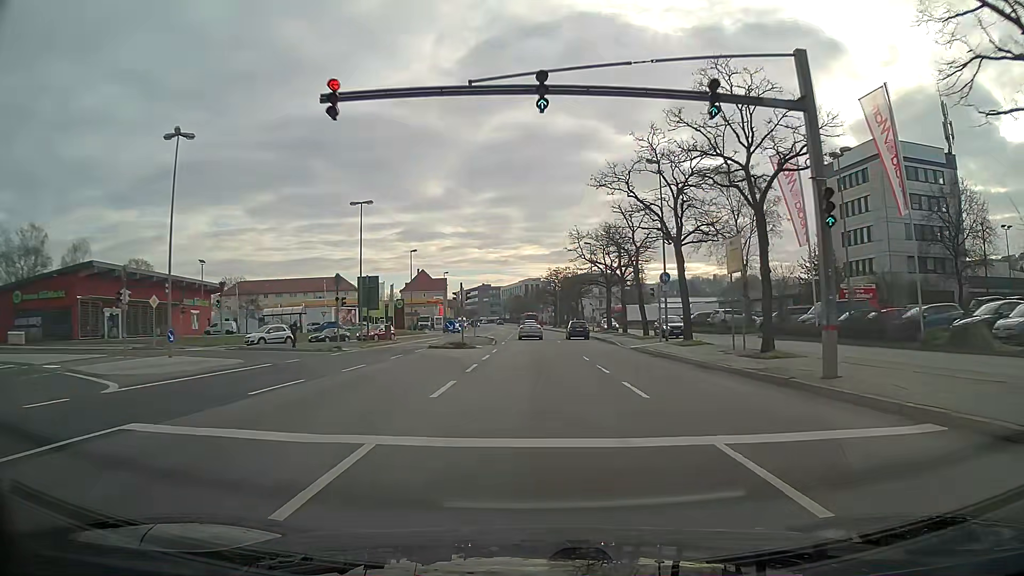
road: primary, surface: asphalt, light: Day
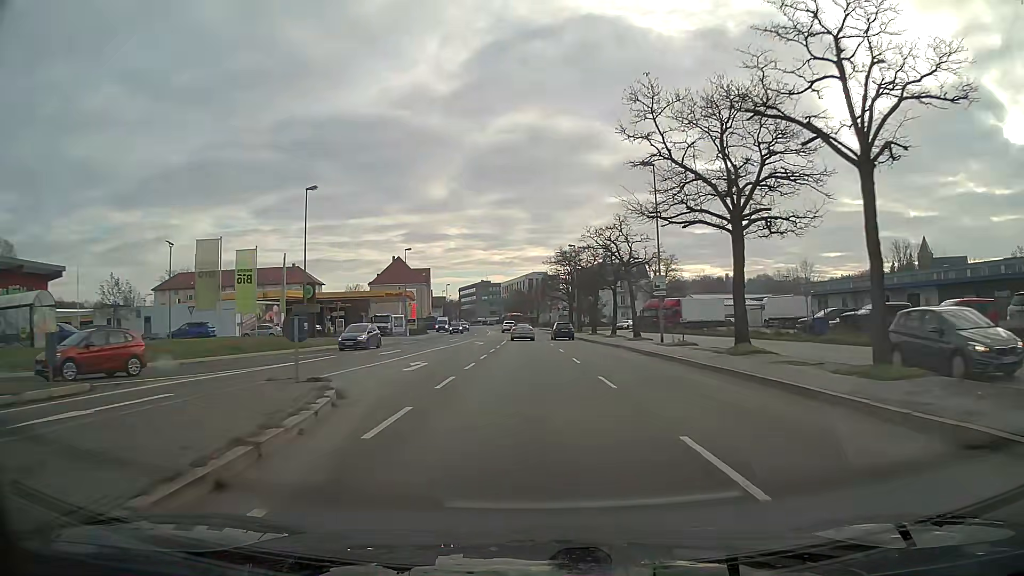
(-0.1, +40.0) m; -1°
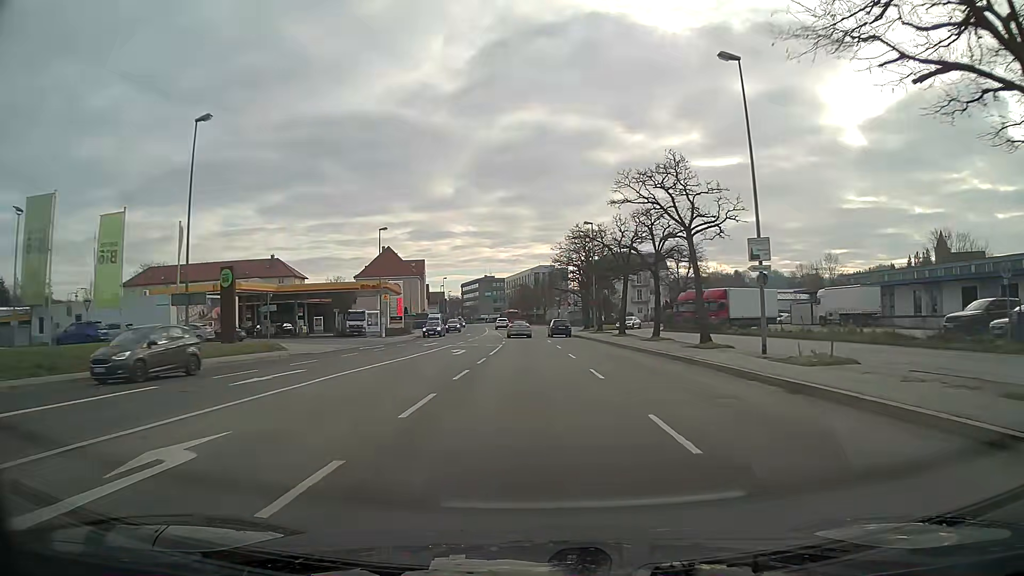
(-0.1, +16.3) m; -1°
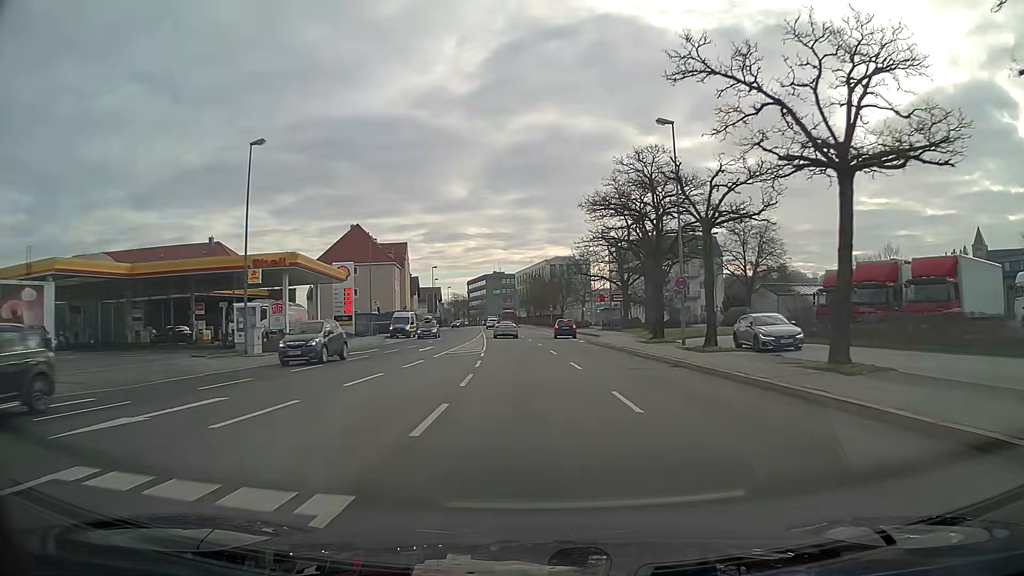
(-0.4, +33.1) m; -1°
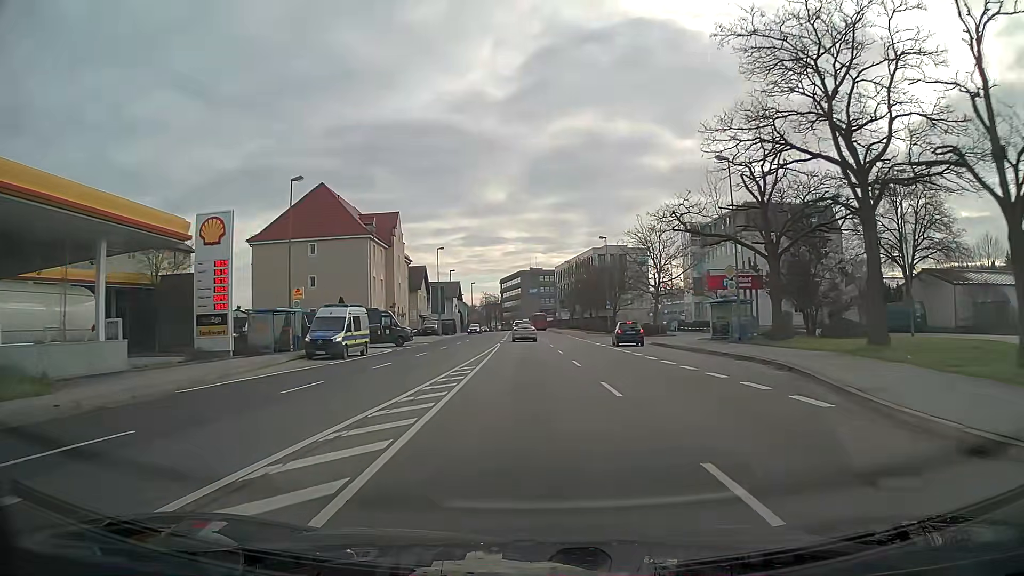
(-0.9, +33.4) m; -3°
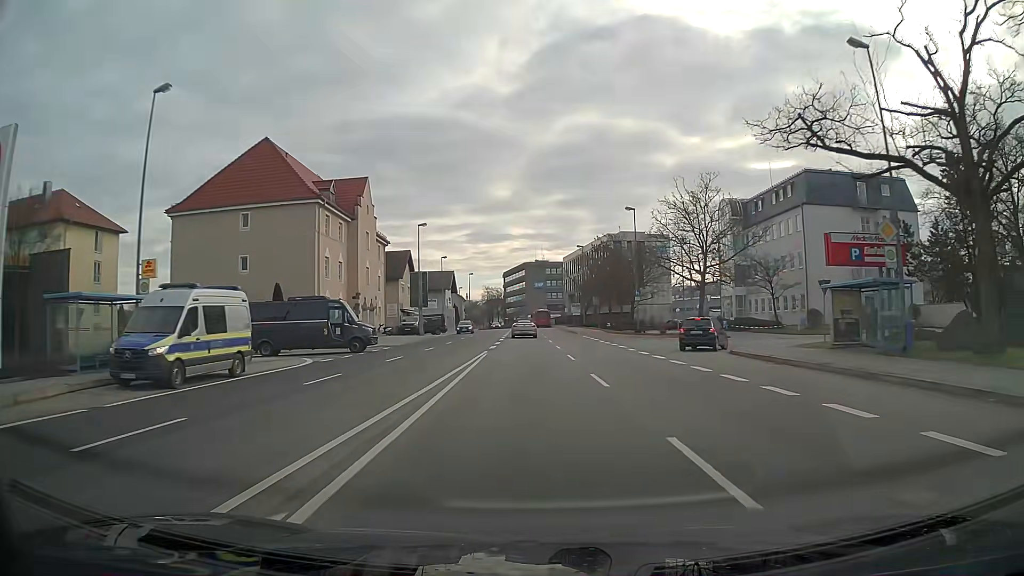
(-0.1, +16.8) m; 0°
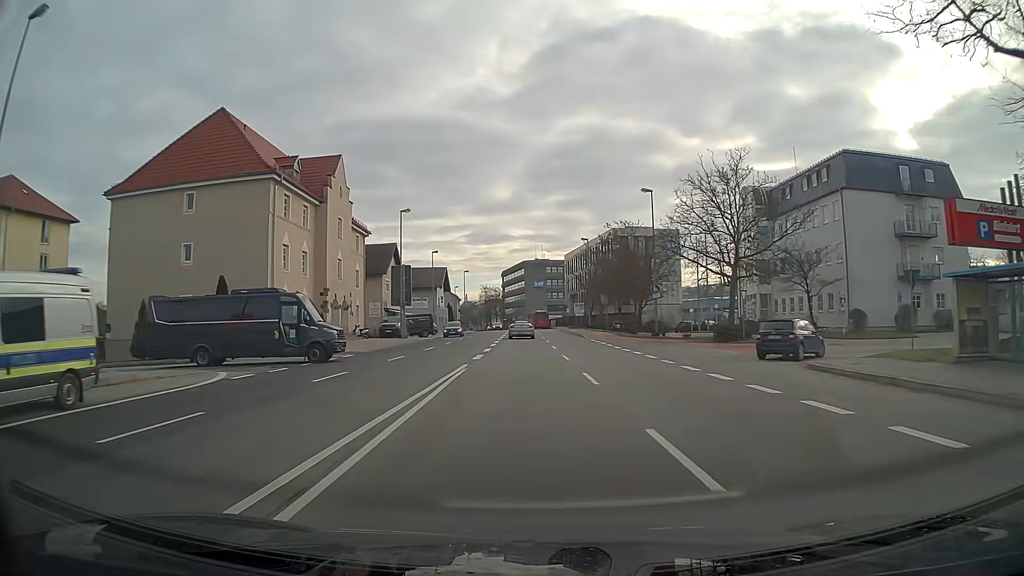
(0.0, +8.5) m; 0°
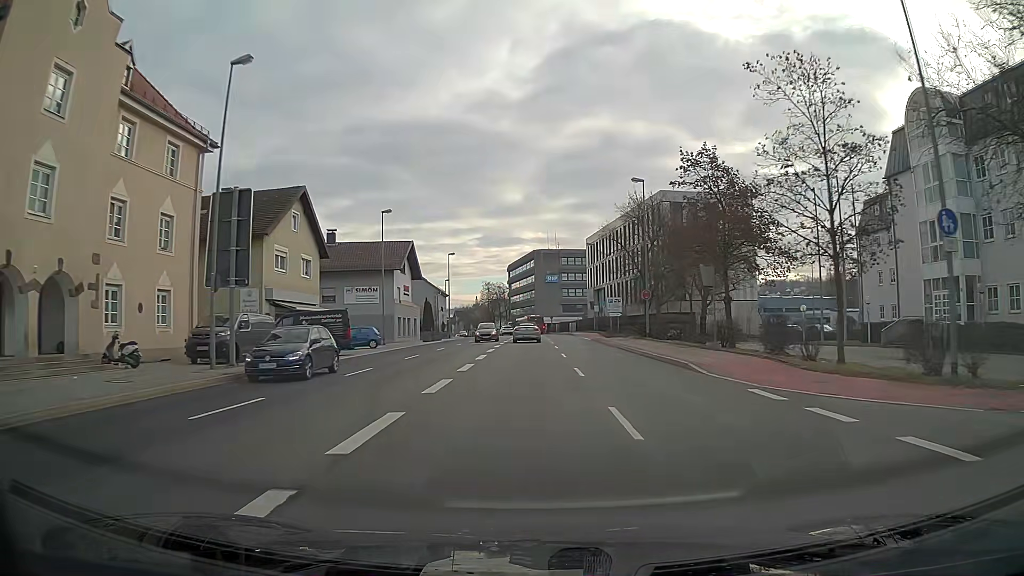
(-0.2, +33.7) m; -1°
